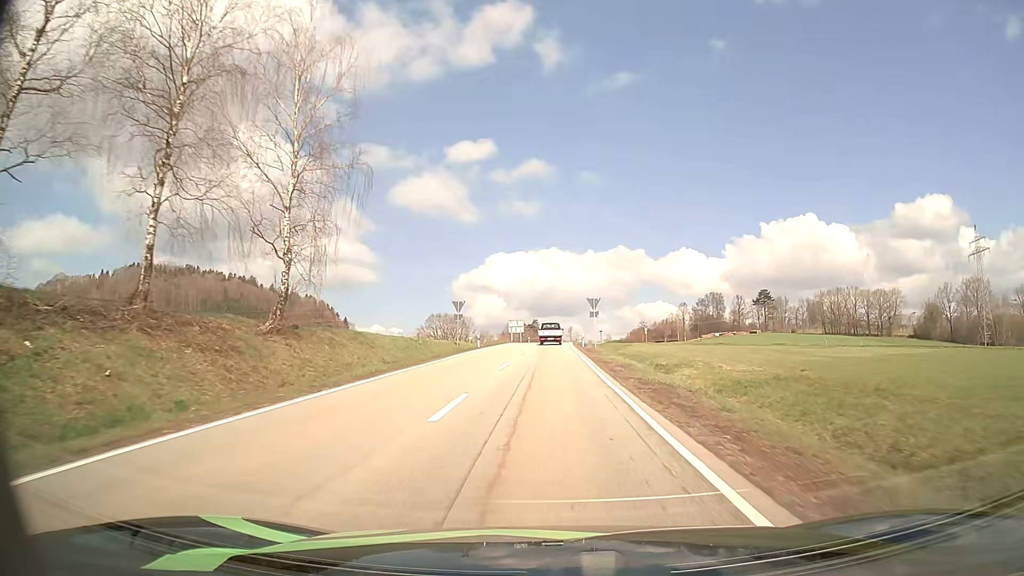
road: secondary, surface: asphalt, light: Day
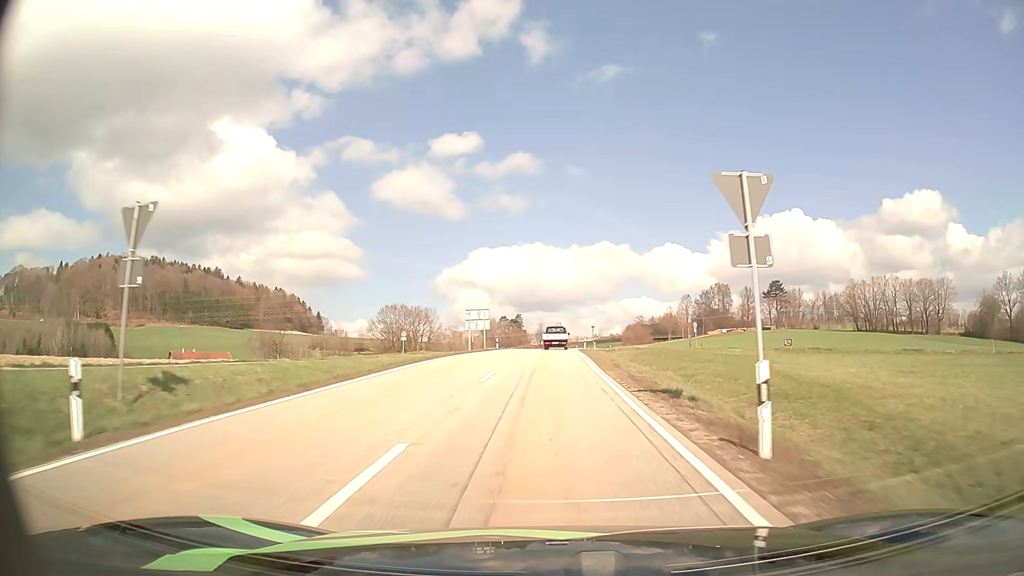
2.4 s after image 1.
(+0.1, +45.7) m; +1°
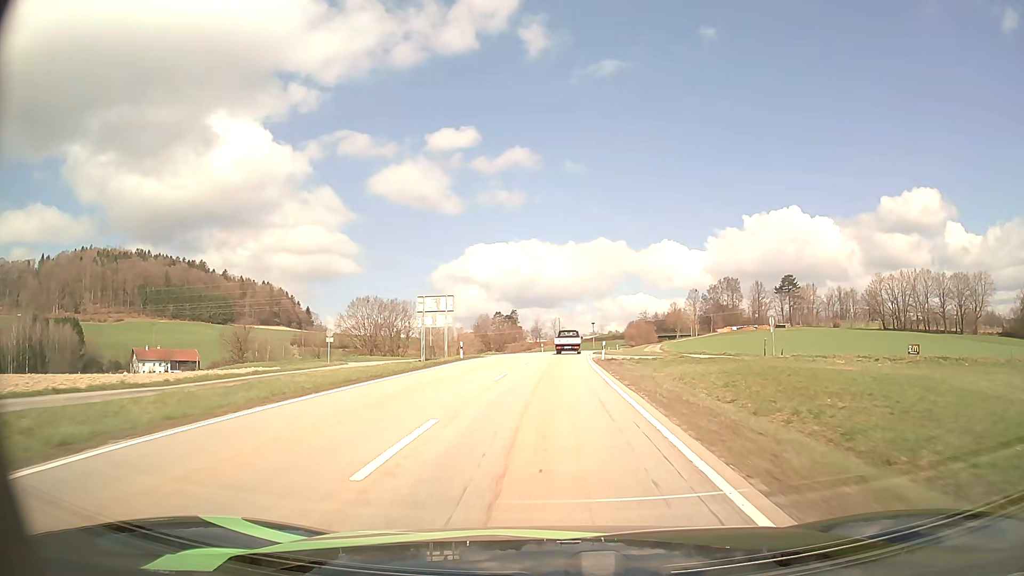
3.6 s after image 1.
(0.0, +23.7) m; 0°
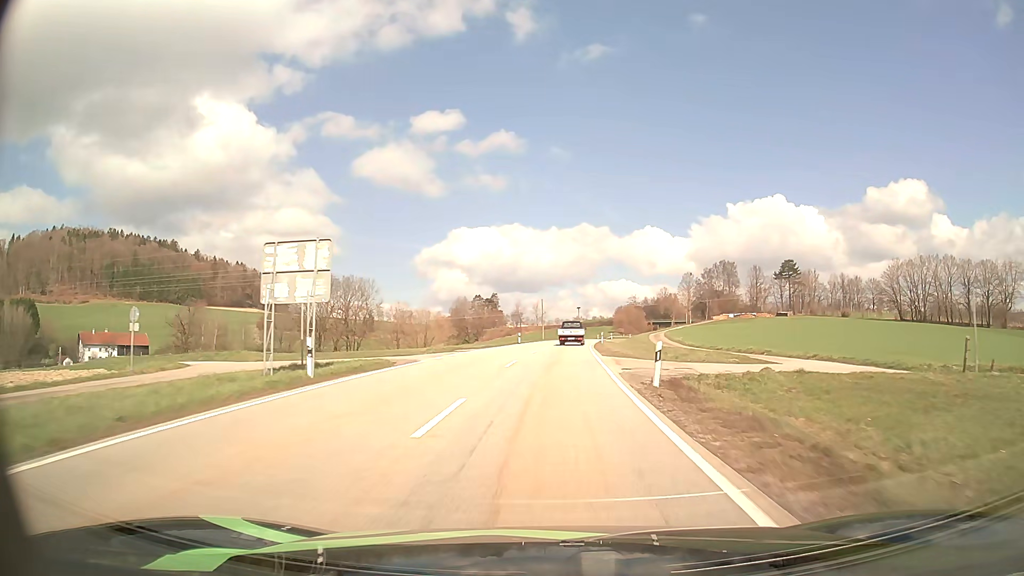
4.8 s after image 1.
(+0.1, +22.9) m; +1°
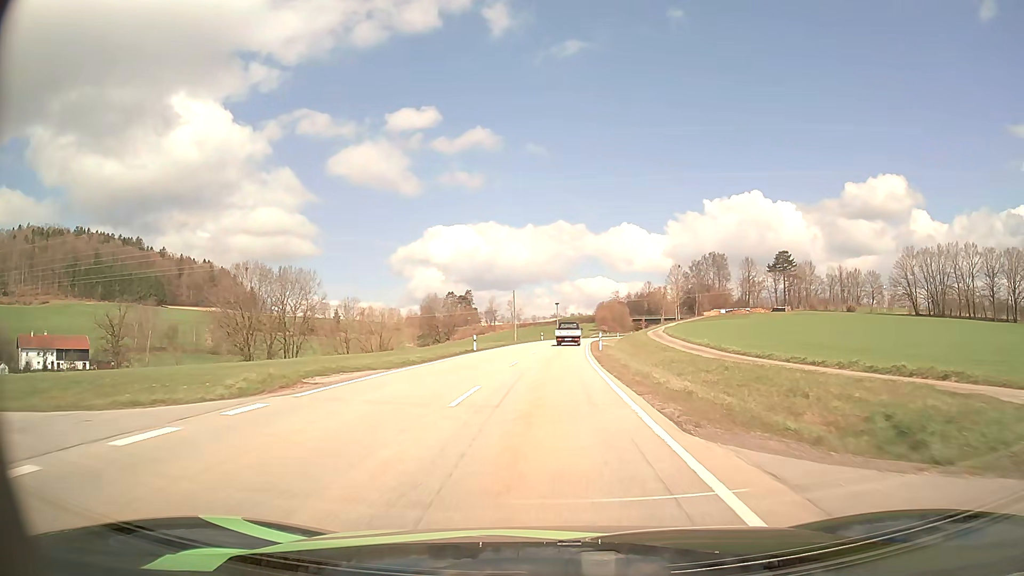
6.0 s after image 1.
(+0.5, +22.2) m; +2°
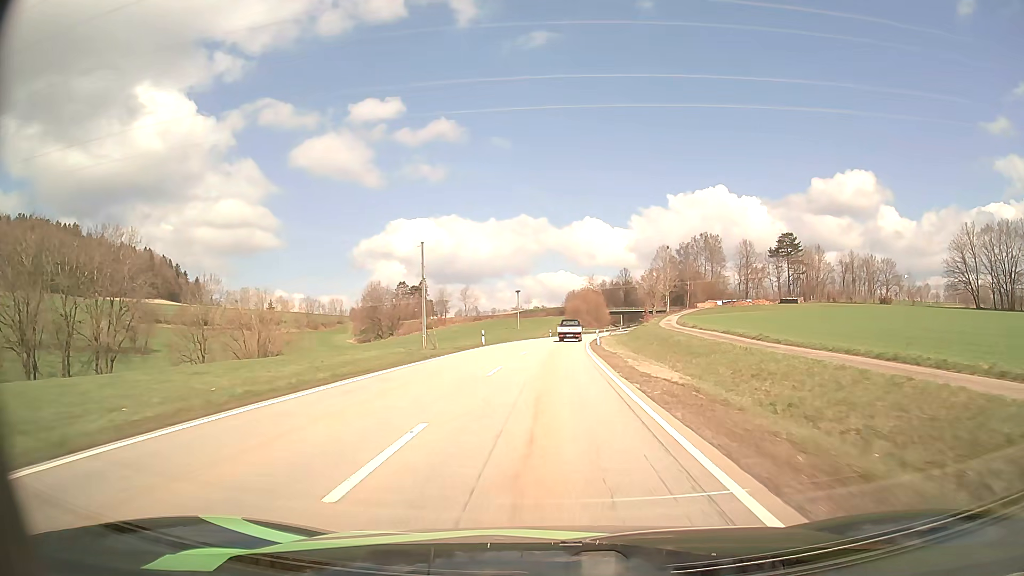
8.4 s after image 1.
(+1.0, +45.6) m; +3°
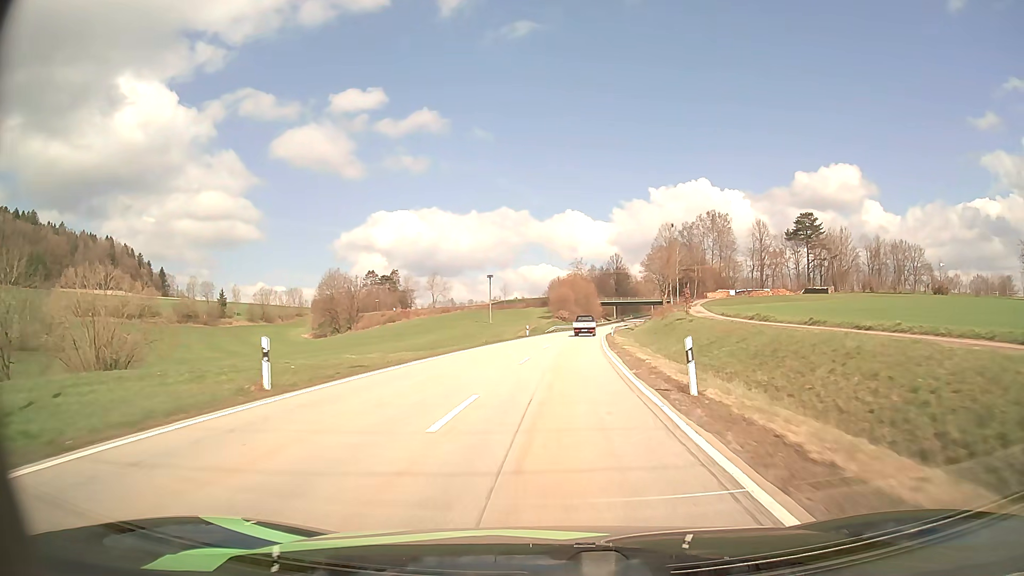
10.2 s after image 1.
(+0.5, +34.9) m; +2°
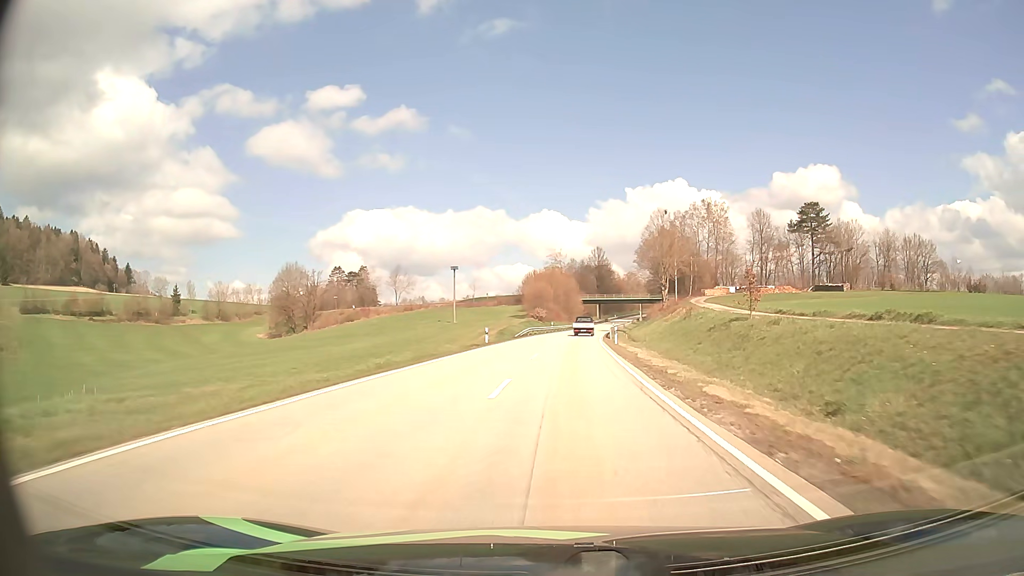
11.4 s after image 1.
(+0.3, +21.7) m; +2°
